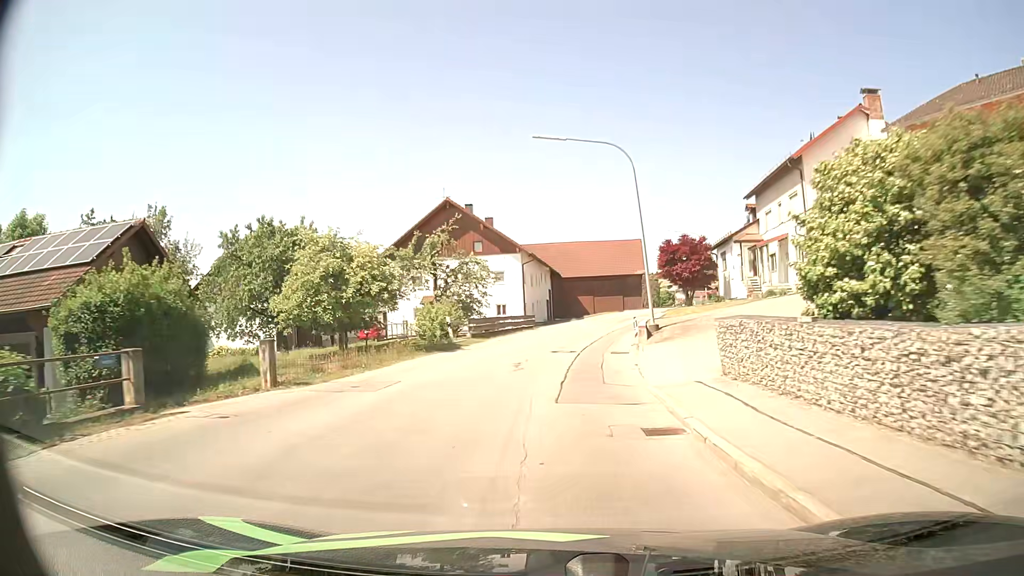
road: secondary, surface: asphalt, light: Day
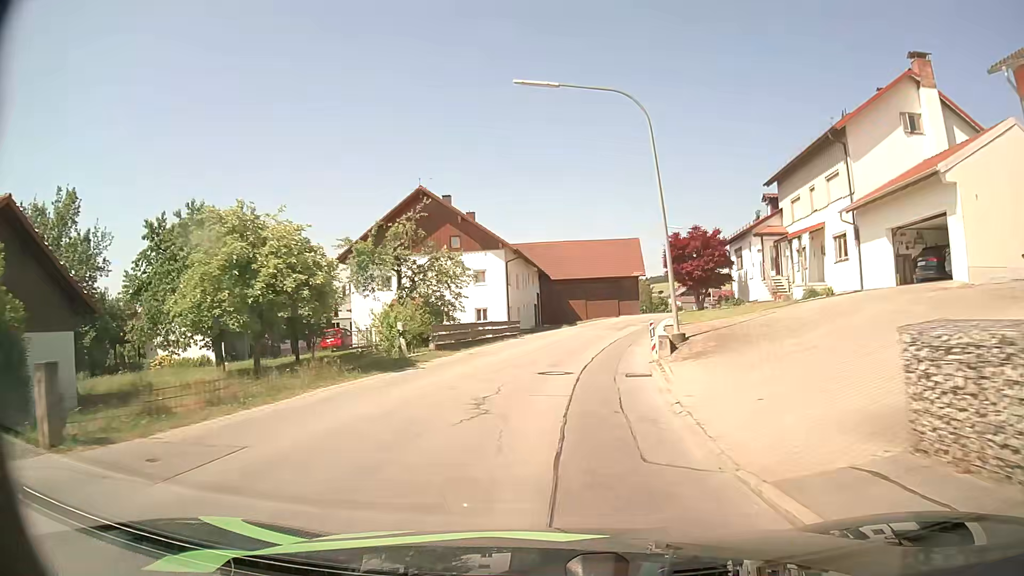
(0.0, +6.8) m; +1°
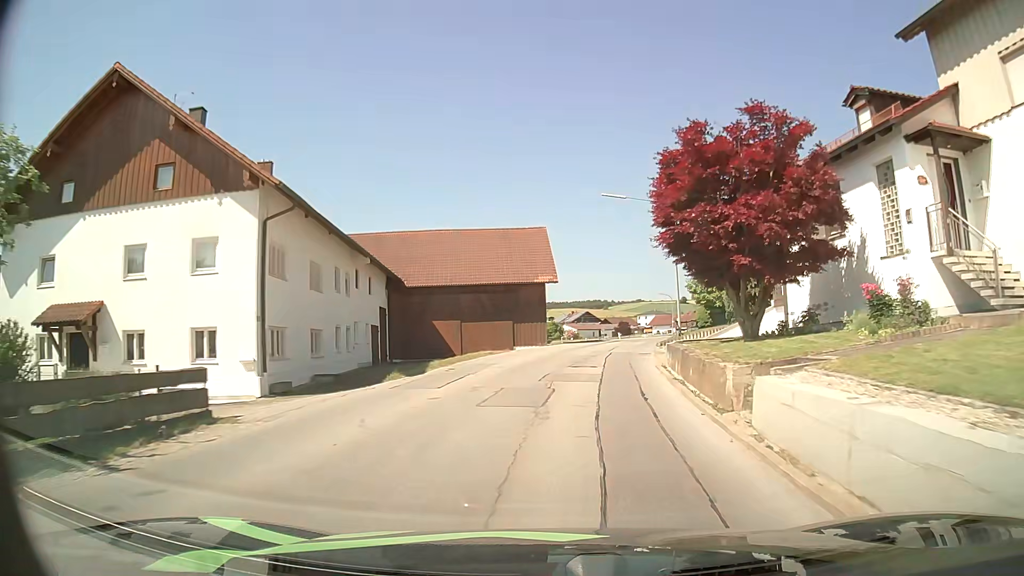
(+1.5, +26.0) m; +8°
(0, +10) (+2, +20) (+3, +30) (+5, +40) (+8, +49) (+11, +59) (+15, +68) (+17, +78) (+19, +87) (+20, +97) m
